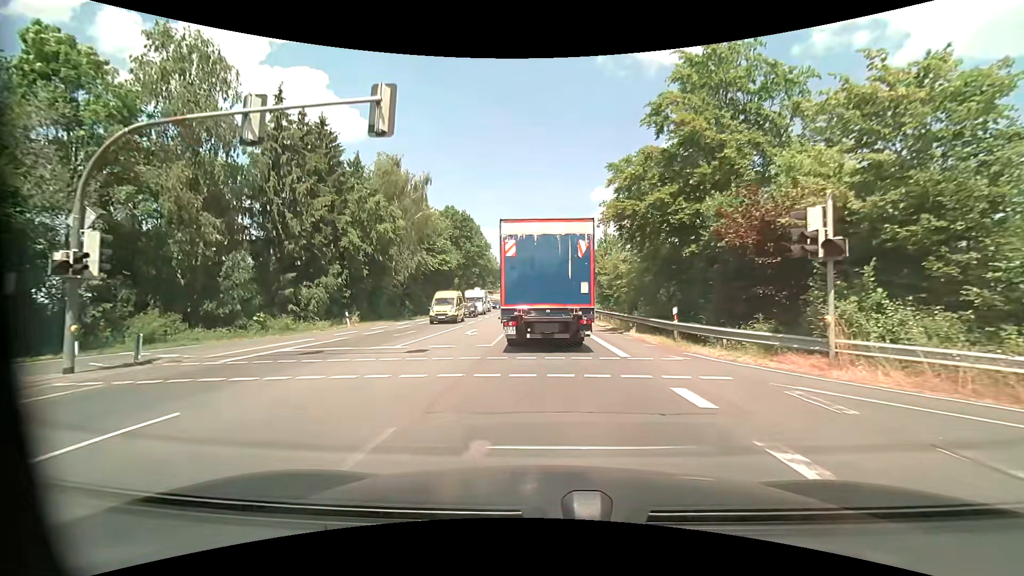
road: primary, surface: asphalt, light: Day
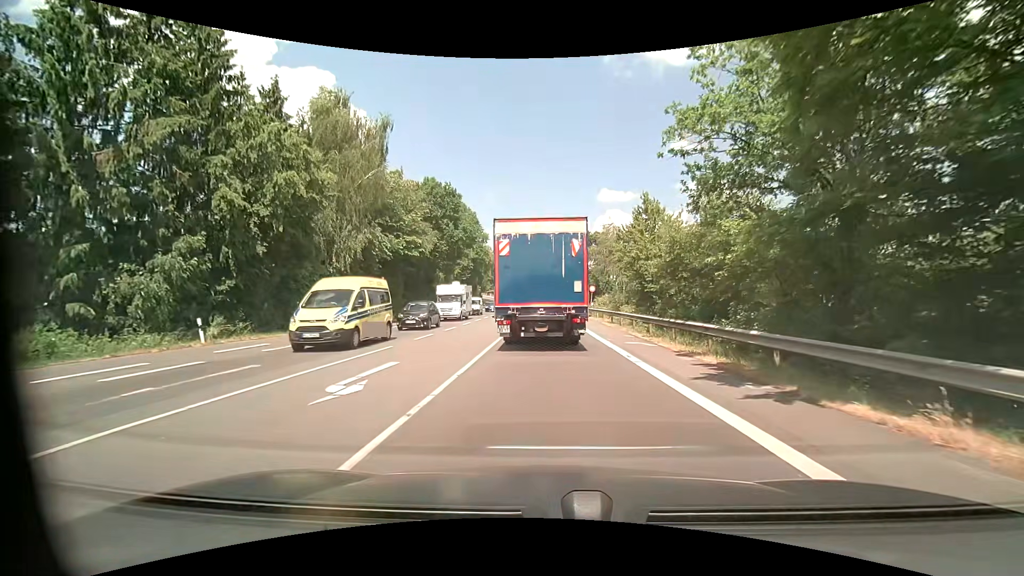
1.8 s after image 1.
(-0.1, +15.8) m; -1°
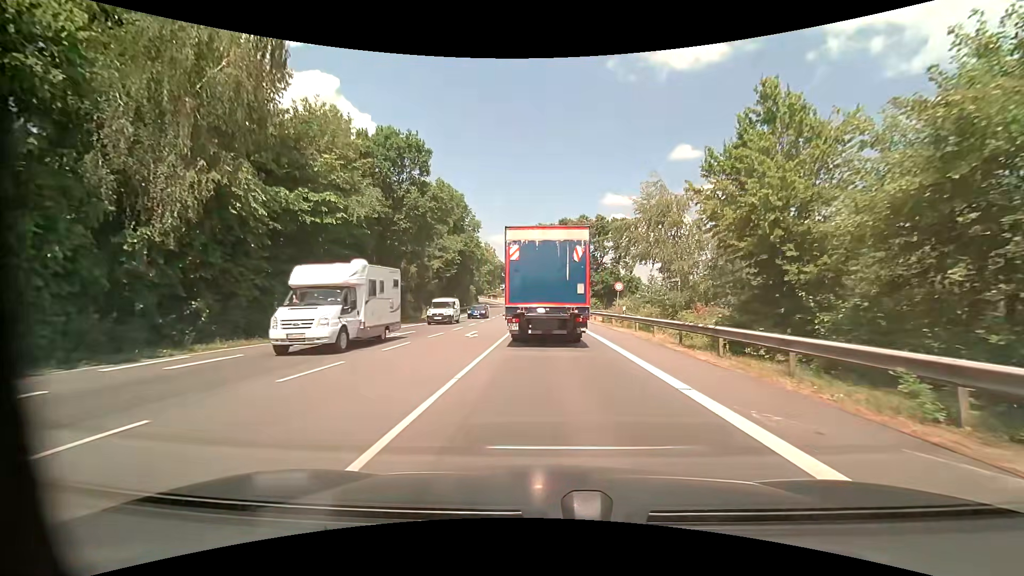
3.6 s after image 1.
(0.0, +16.5) m; -1°
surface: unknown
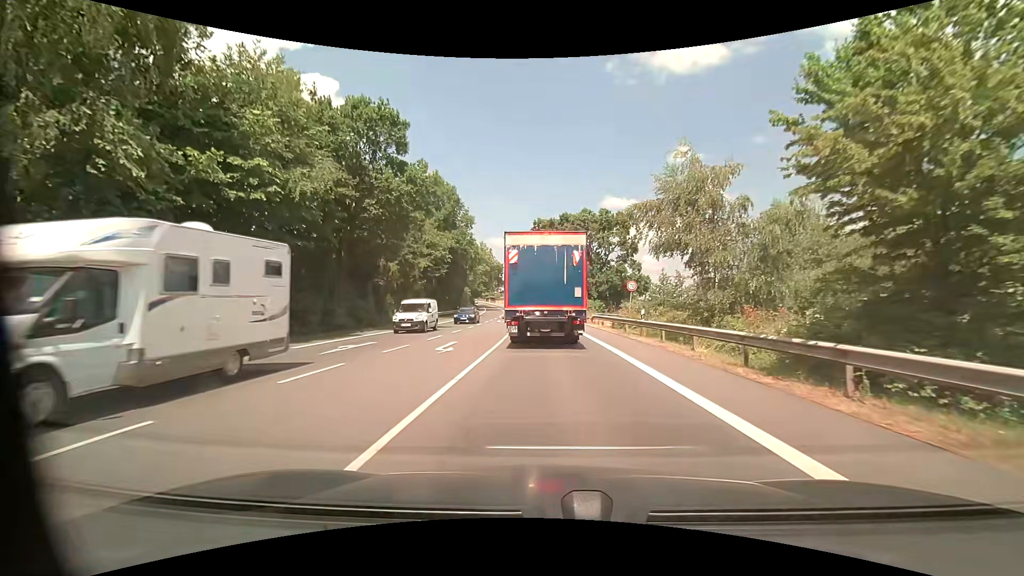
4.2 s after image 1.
(0.0, +5.9) m; 0°
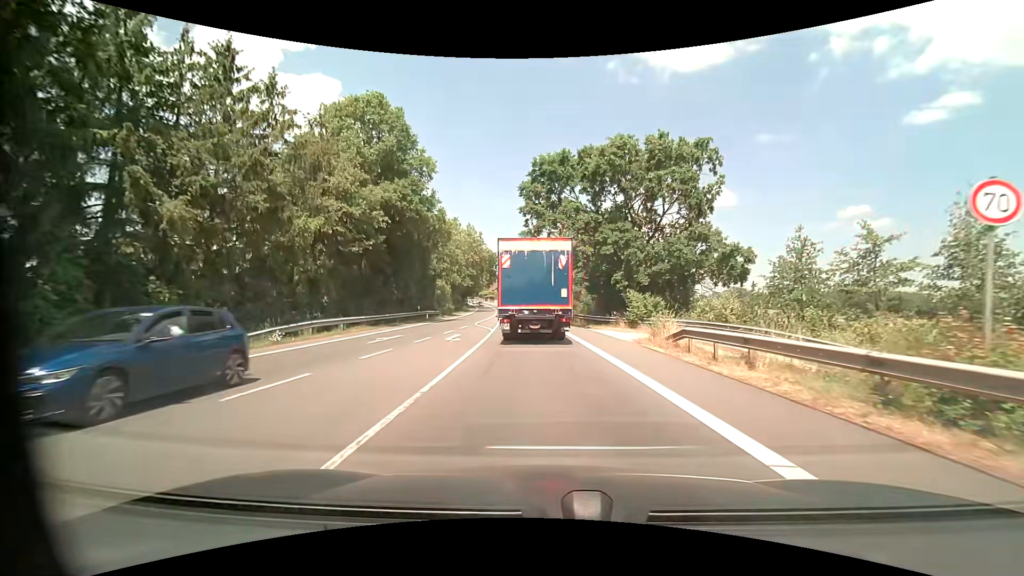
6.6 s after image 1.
(+0.1, +25.7) m; 0°
